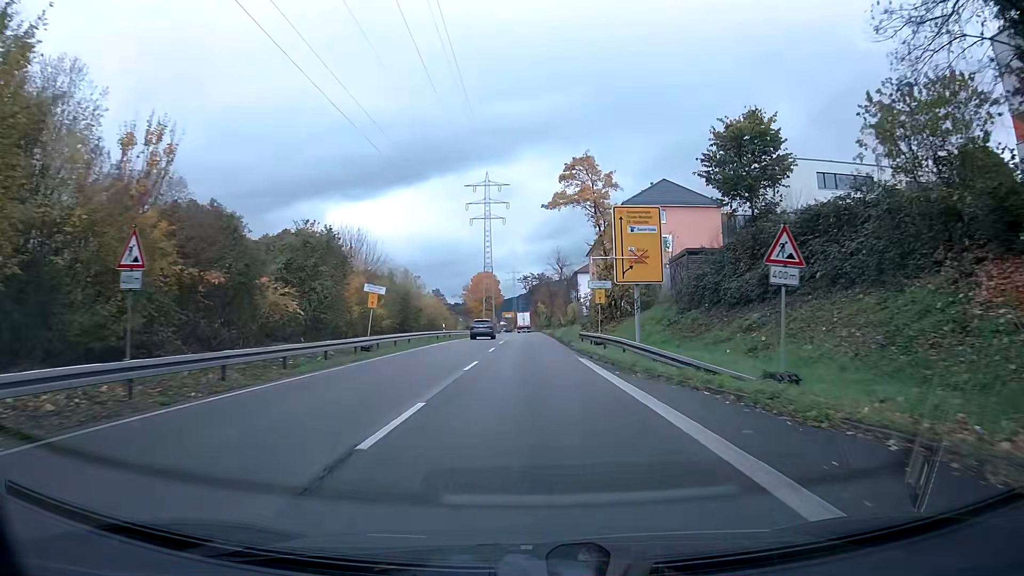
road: trunk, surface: asphalt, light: Day
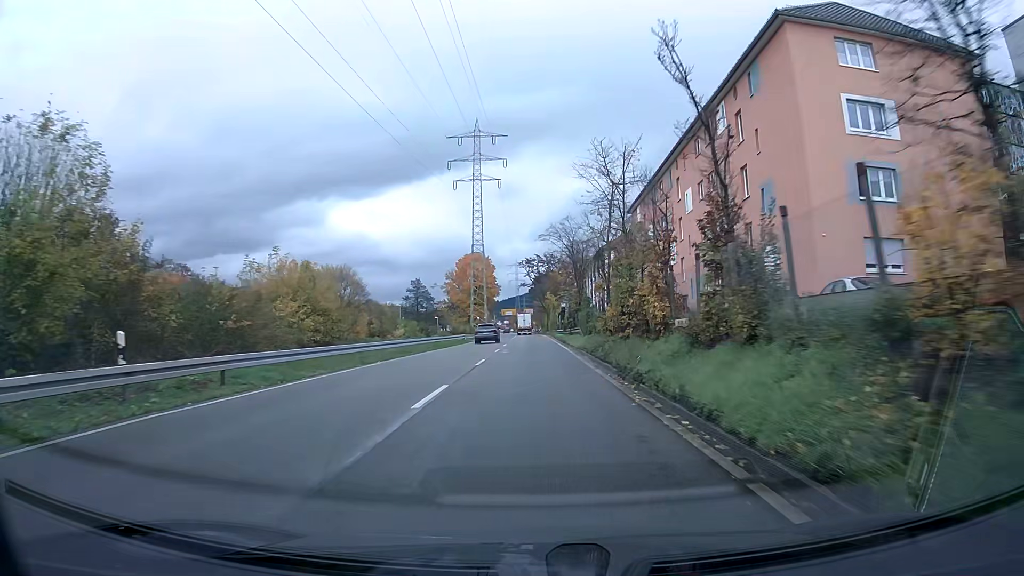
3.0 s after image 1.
(-0.2, +43.9) m; 0°
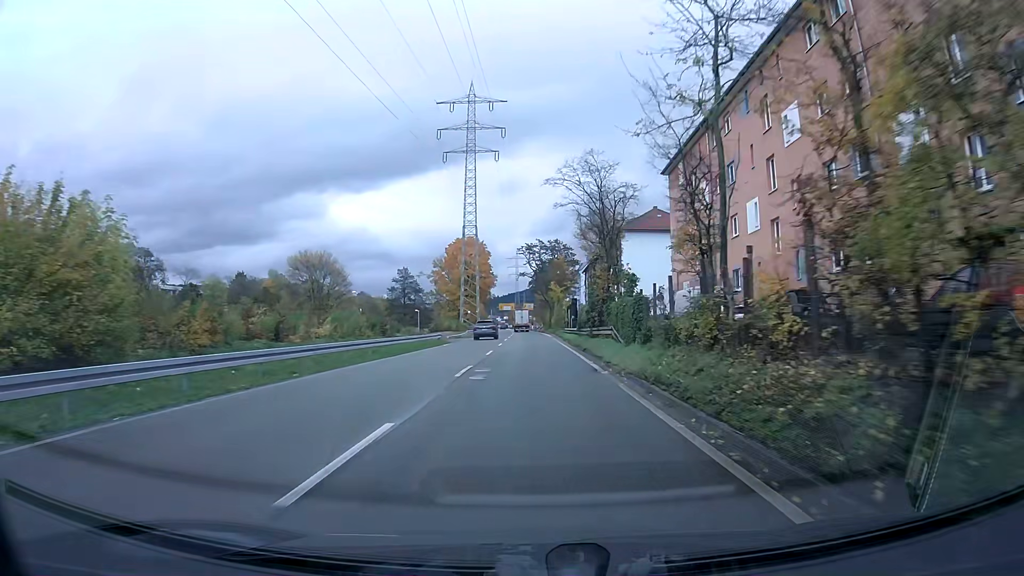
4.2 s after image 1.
(0.0, +17.6) m; 0°
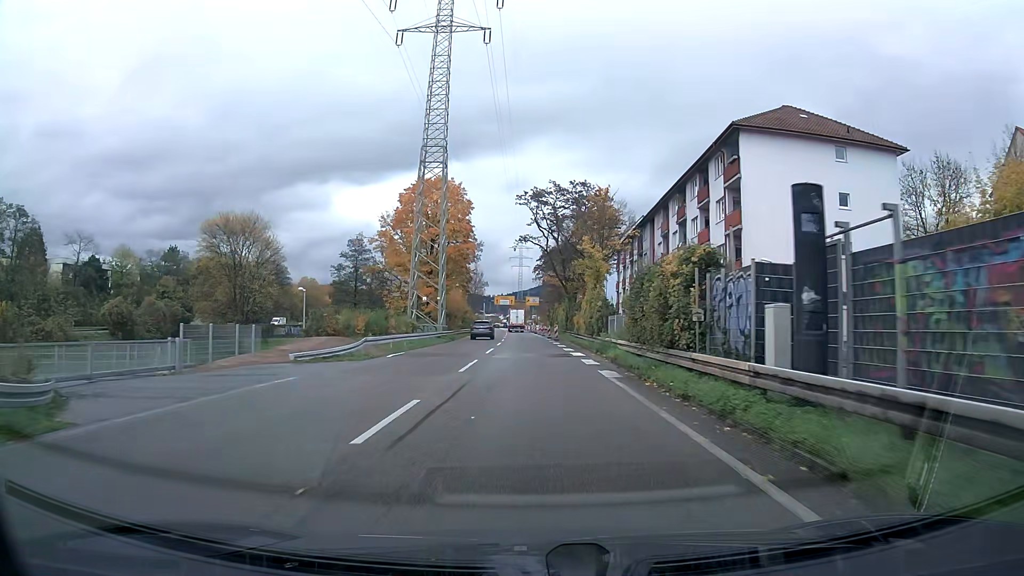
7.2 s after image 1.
(-0.1, +44.9) m; 0°
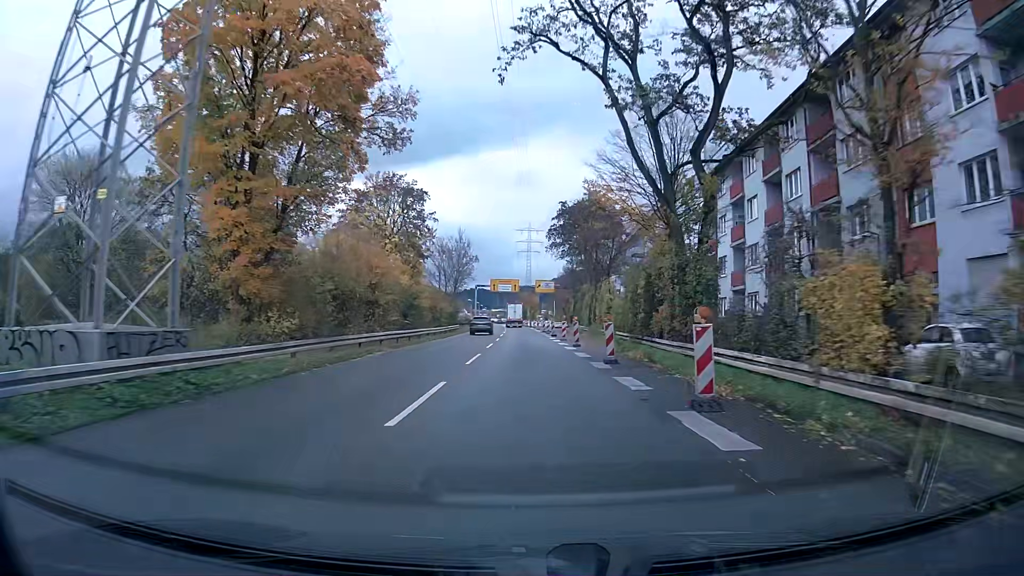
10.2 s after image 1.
(-0.3, +45.3) m; -1°
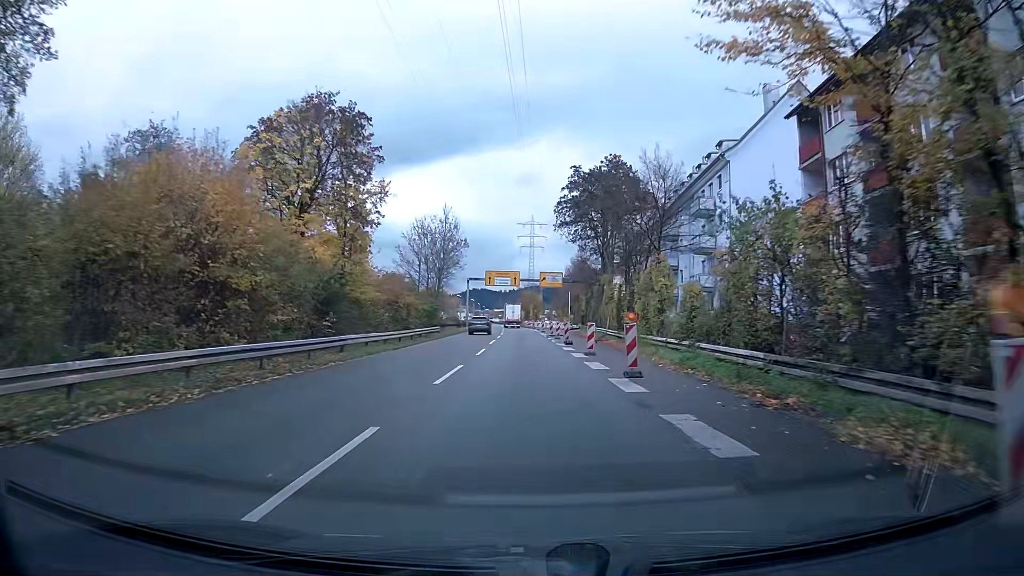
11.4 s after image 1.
(0.0, +18.1) m; 0°
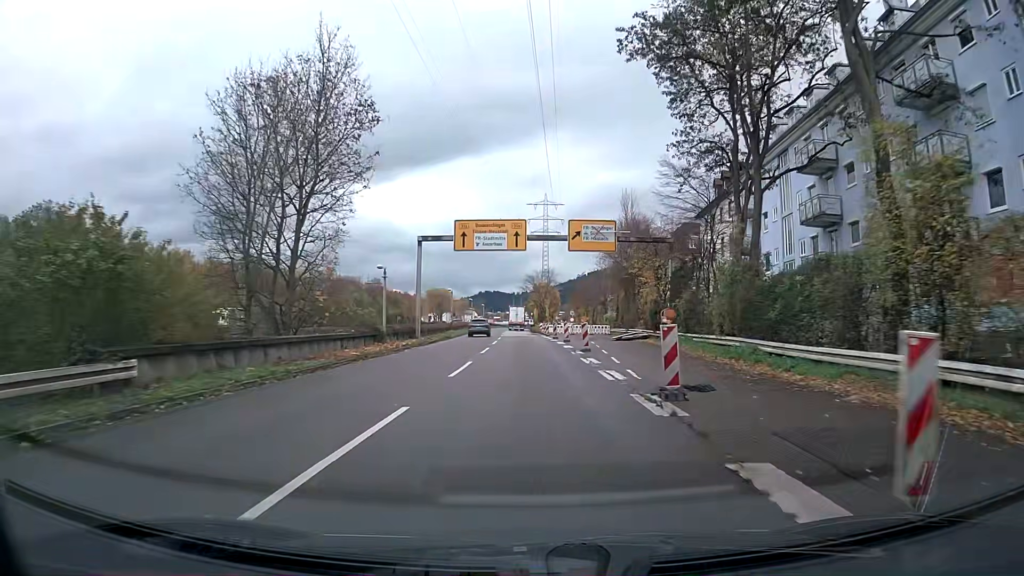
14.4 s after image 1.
(-0.5, +45.5) m; -1°
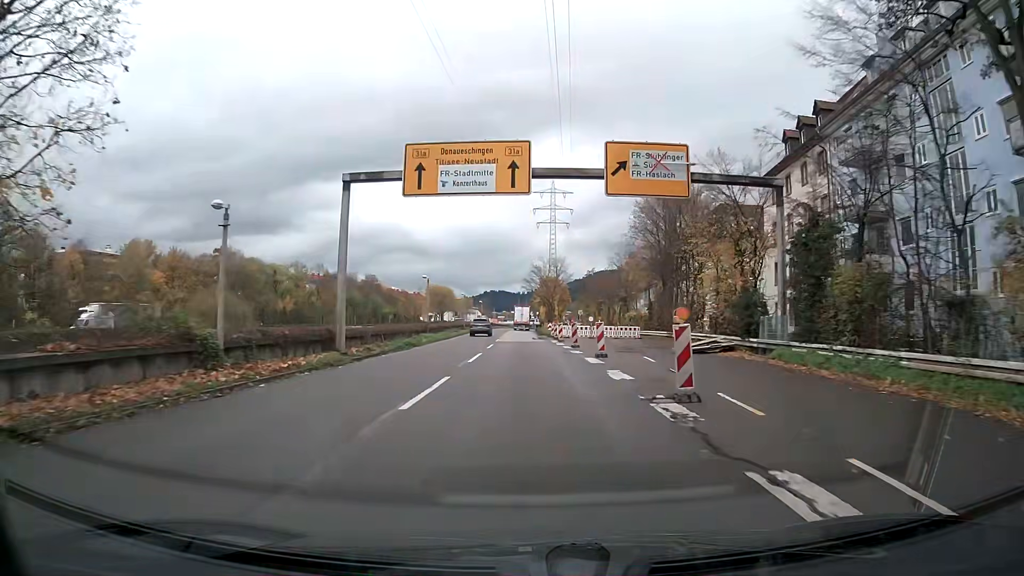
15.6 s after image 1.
(-0.1, +18.3) m; -1°
